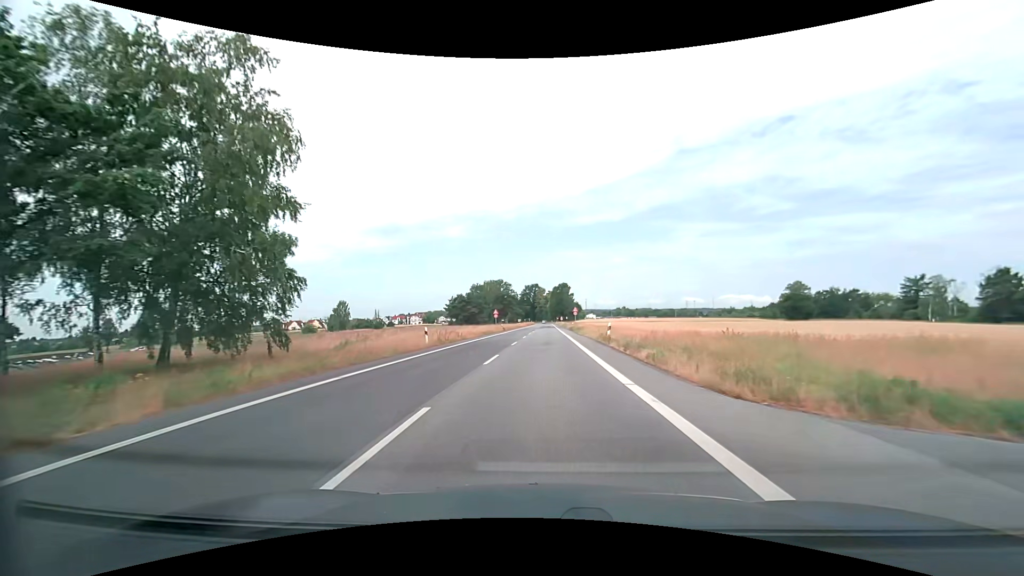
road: secondary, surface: asphalt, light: Day
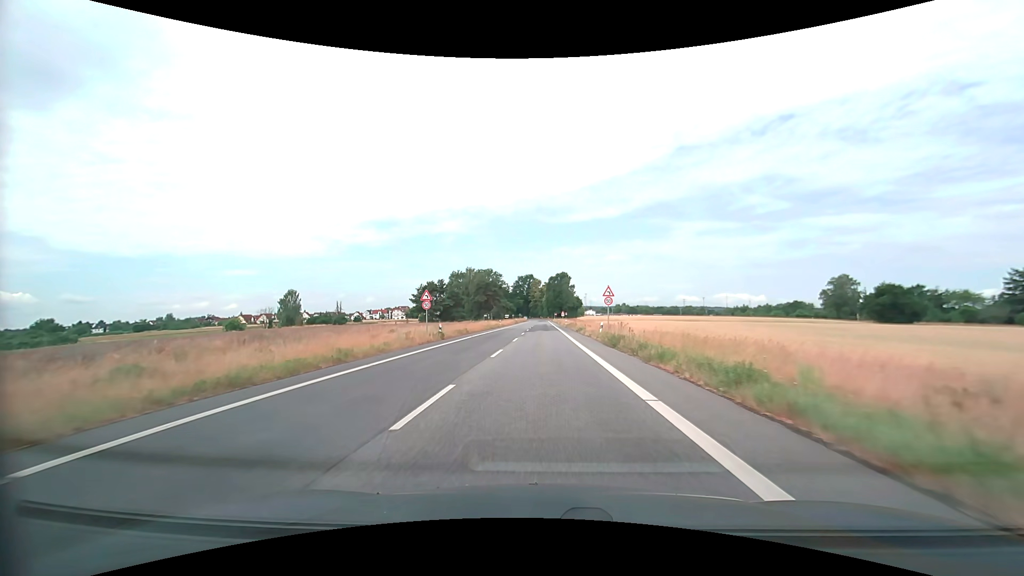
(+0.3, +45.2) m; +1°
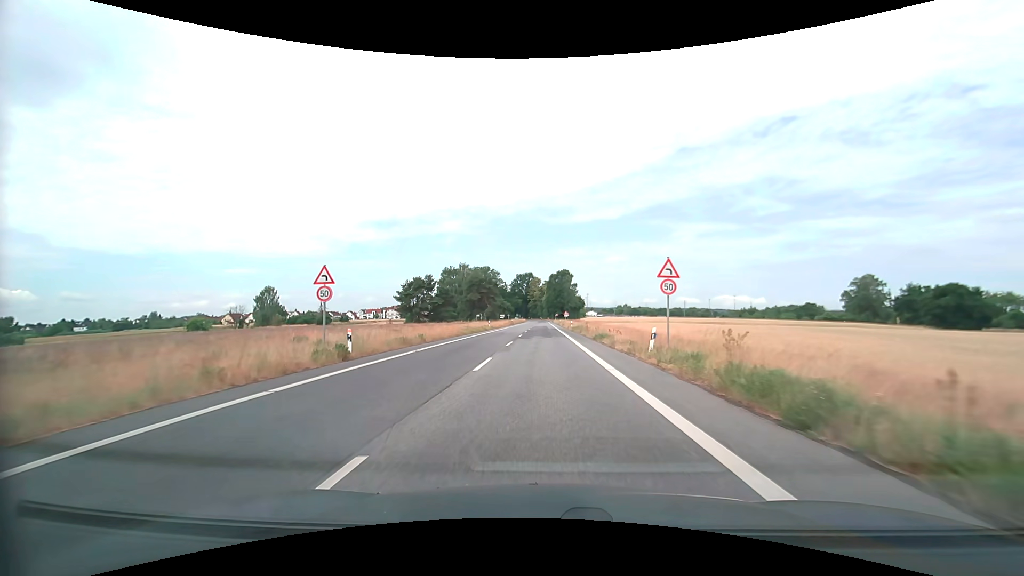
(0.0, +16.5) m; 0°
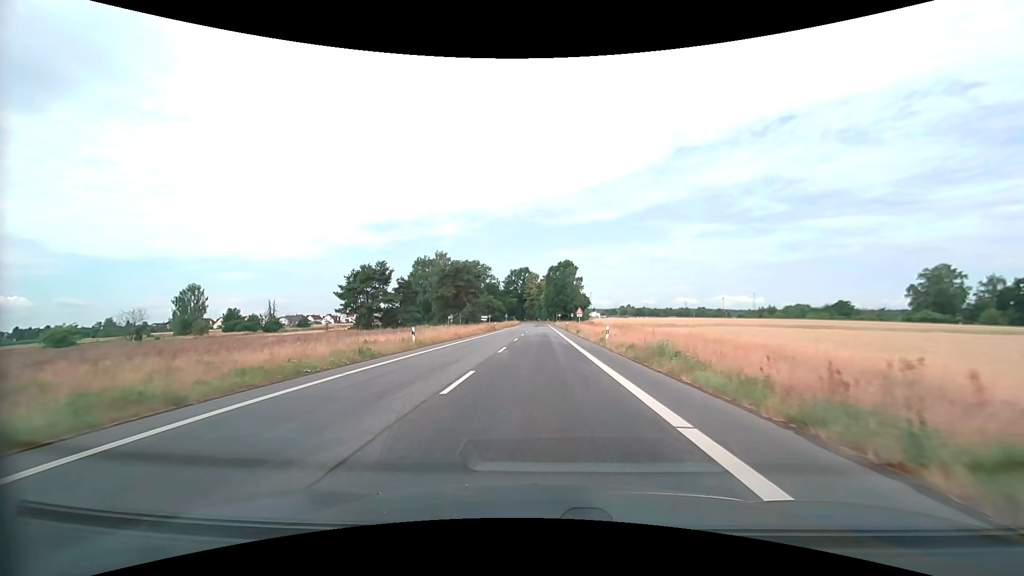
(+0.2, +39.2) m; 0°
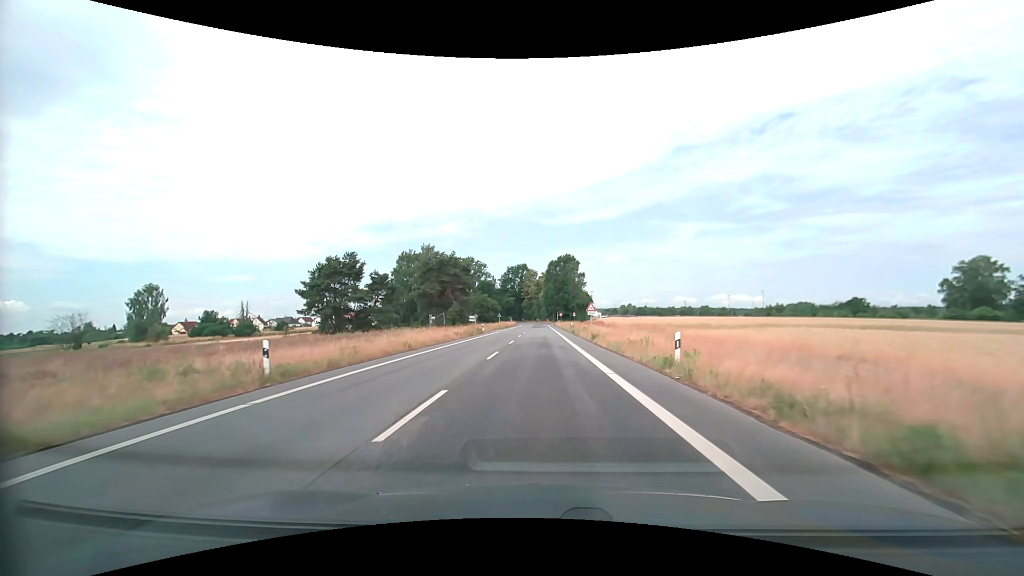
(0.0, +15.3) m; 0°
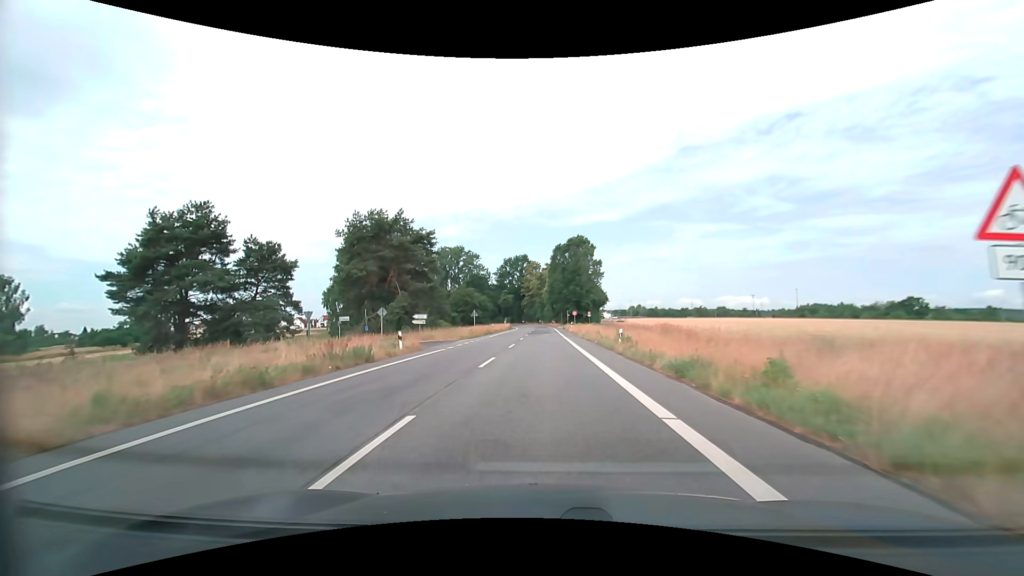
(-0.1, +38.2) m; 0°
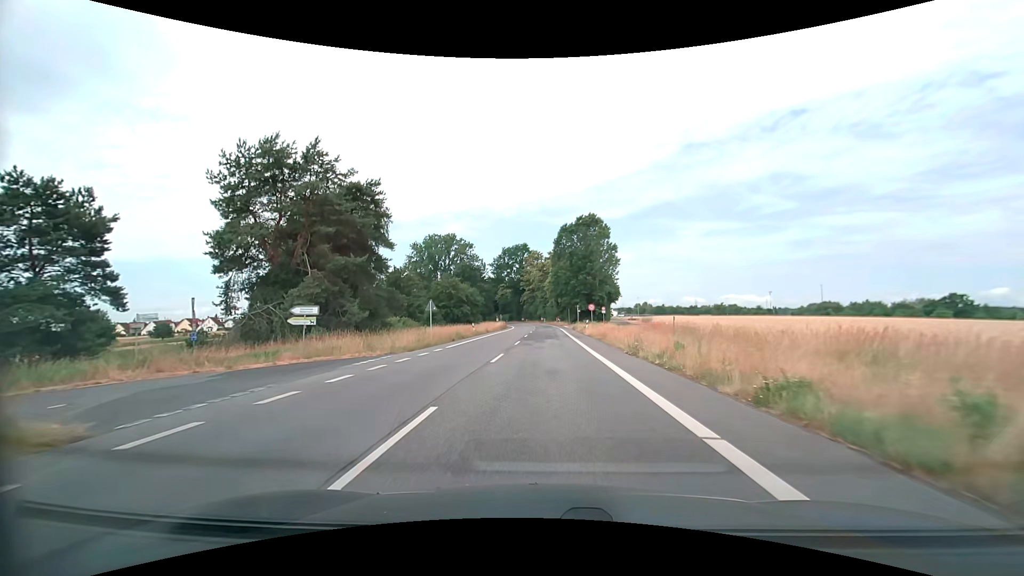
(-0.1, +22.9) m; 0°
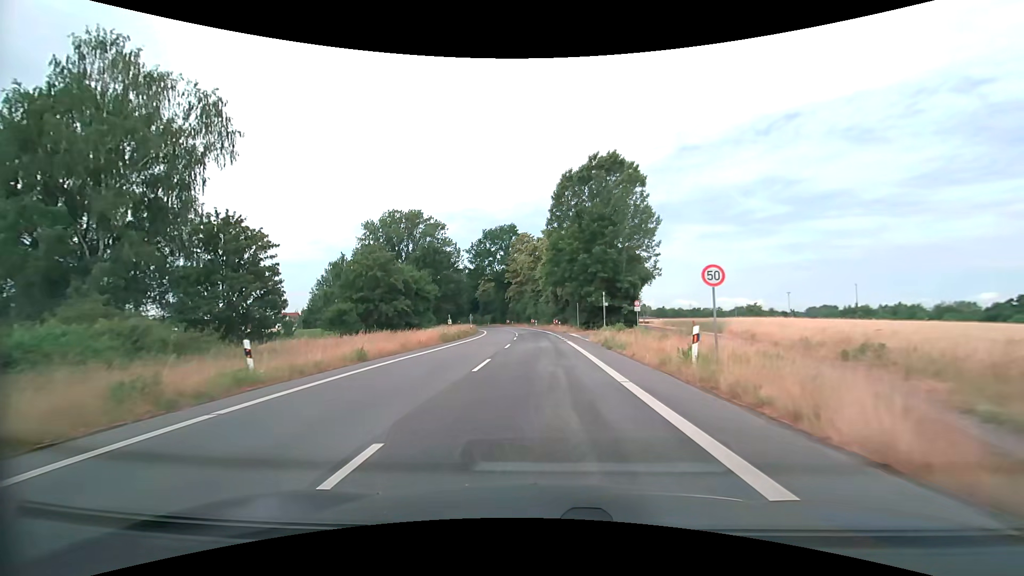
(+0.3, +38.1) m; +1°
(0, +10) (0, +20) (0, +30) (-1, +40) (-1, +50) (-2, +60) (-3, +70) (-4, +80) (-6, +90) (-8, +100) m
